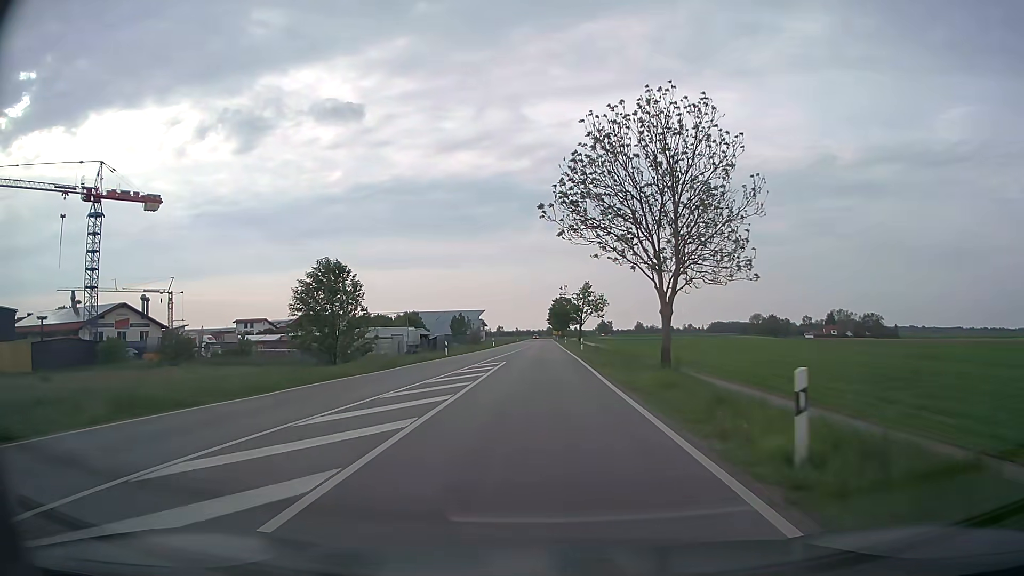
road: secondary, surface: asphalt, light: Day
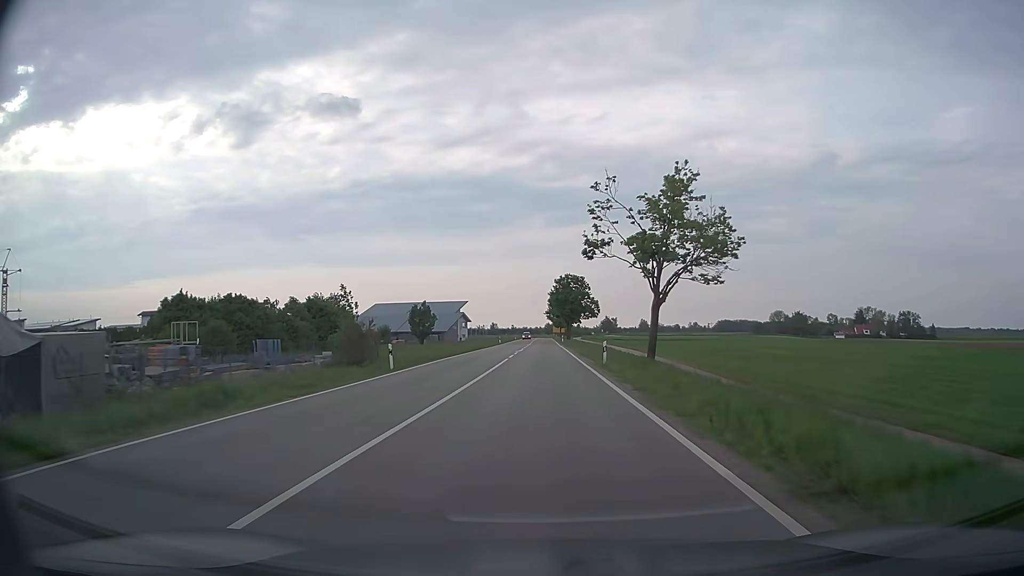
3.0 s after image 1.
(+0.1, +55.5) m; 0°
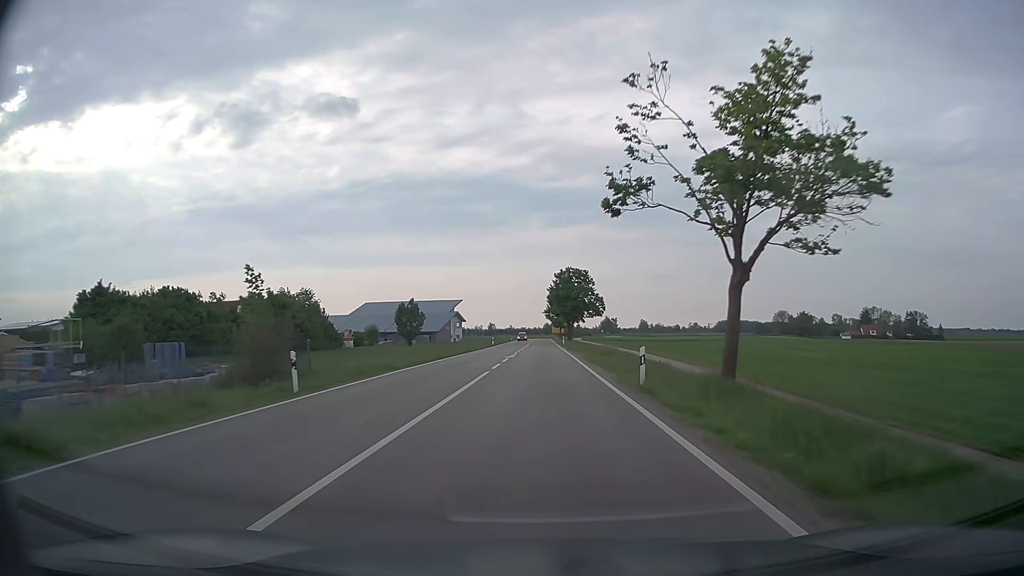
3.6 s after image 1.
(0.0, +11.1) m; 0°
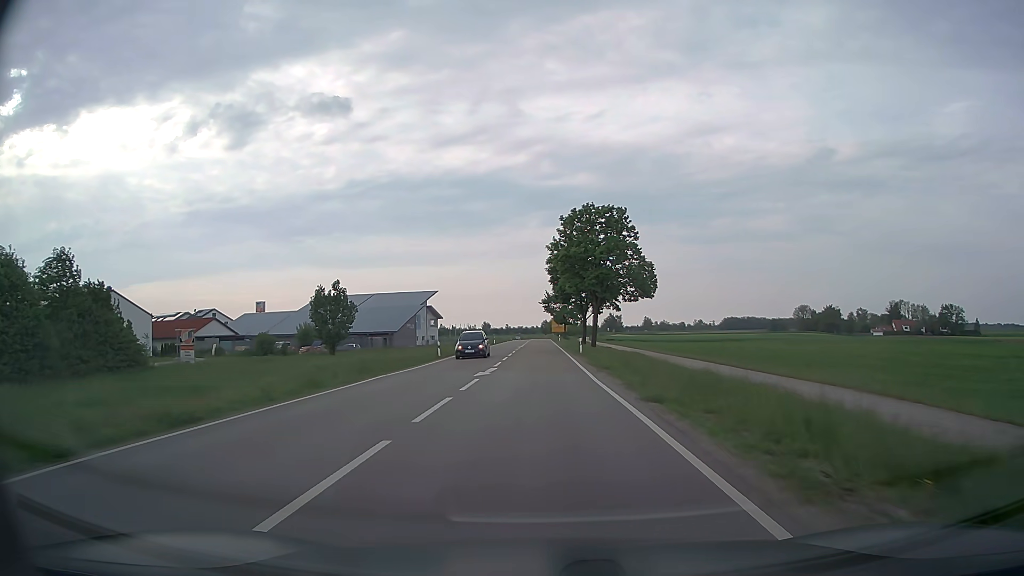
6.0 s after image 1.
(+0.1, +44.6) m; 0°
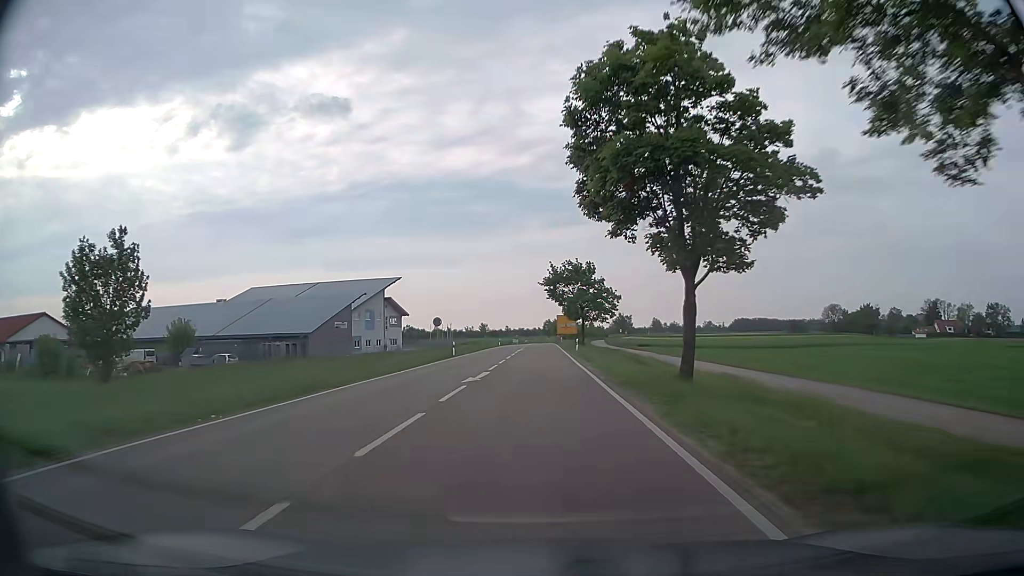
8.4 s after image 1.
(-0.1, +44.6) m; 0°
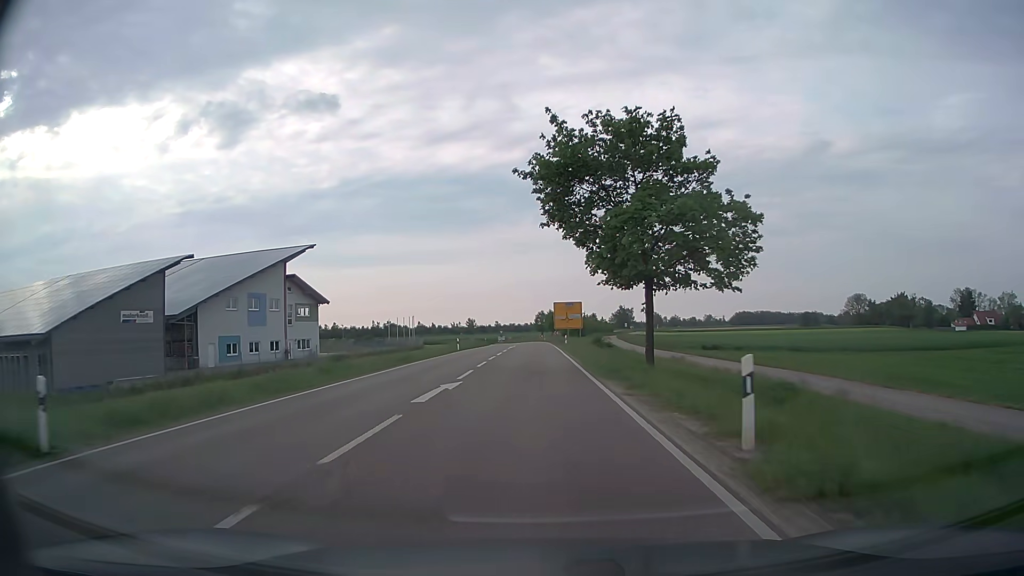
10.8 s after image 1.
(0.0, +42.2) m; +1°
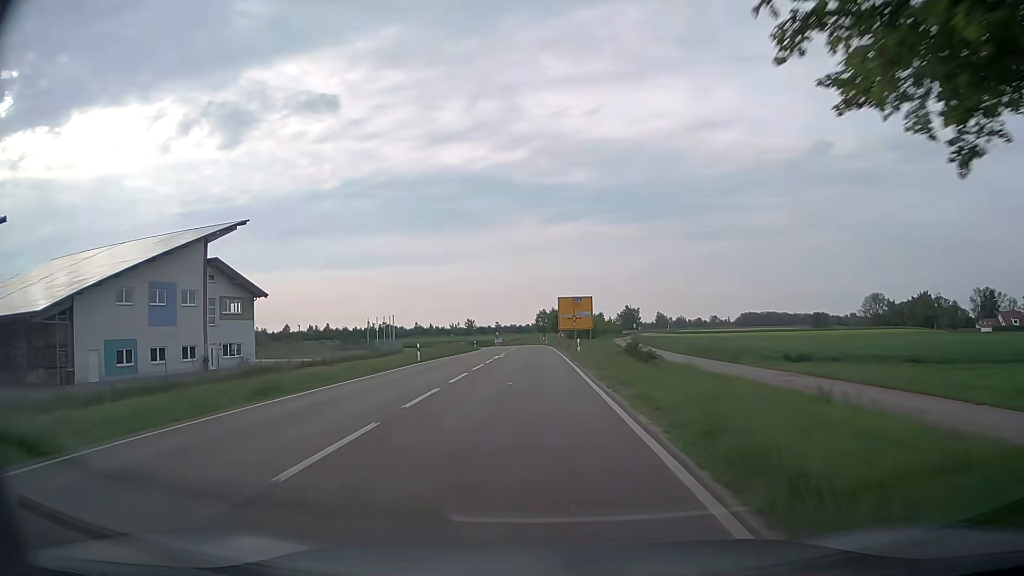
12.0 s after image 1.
(0.0, +18.8) m; -1°
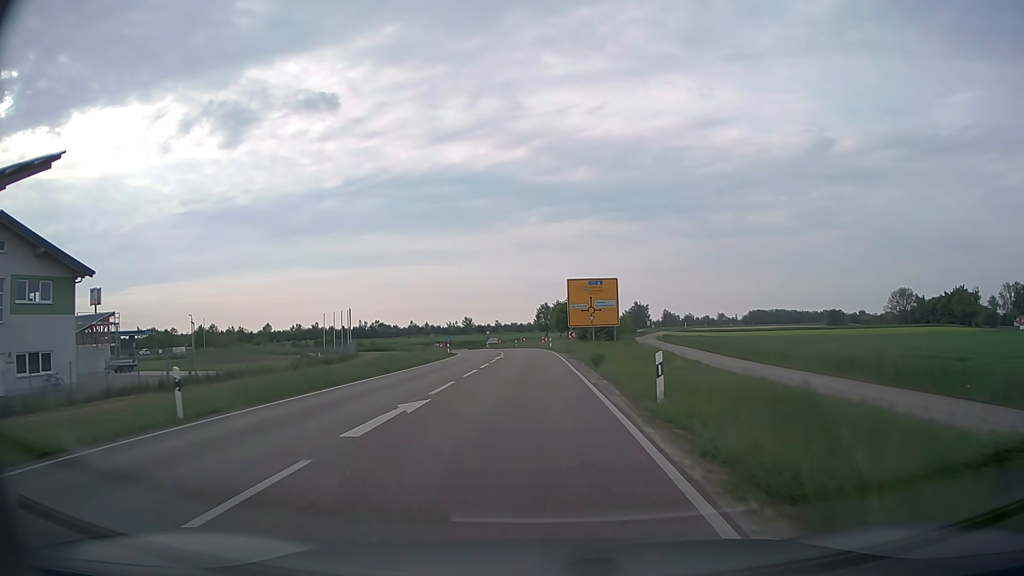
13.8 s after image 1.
(+0.1, +26.7) m; 0°
(0, +10) (0, +20) (0, +30) (0, +40) (-1, +50) (-1, +60) (-3, +70) (-4, +80) (-7, +89) (-10, +99) m
